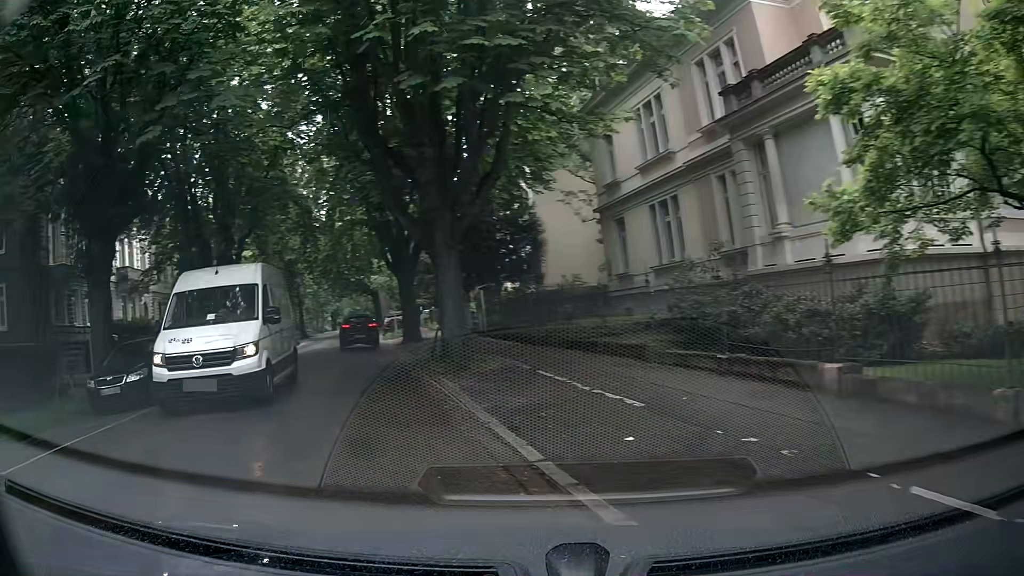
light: Day
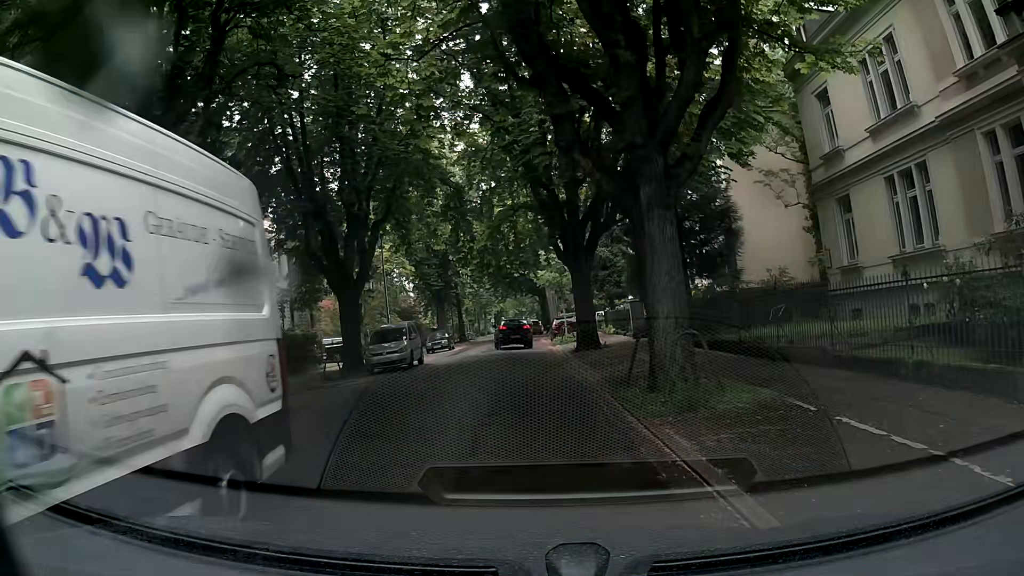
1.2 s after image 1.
(-0.8, +6.3) m; -13°
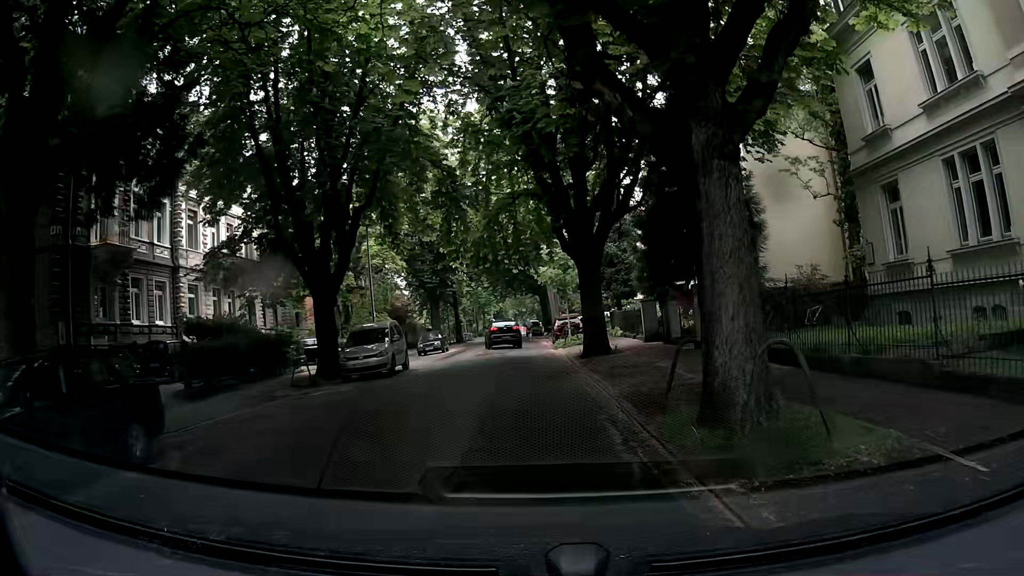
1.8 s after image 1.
(0.0, +3.4) m; -1°
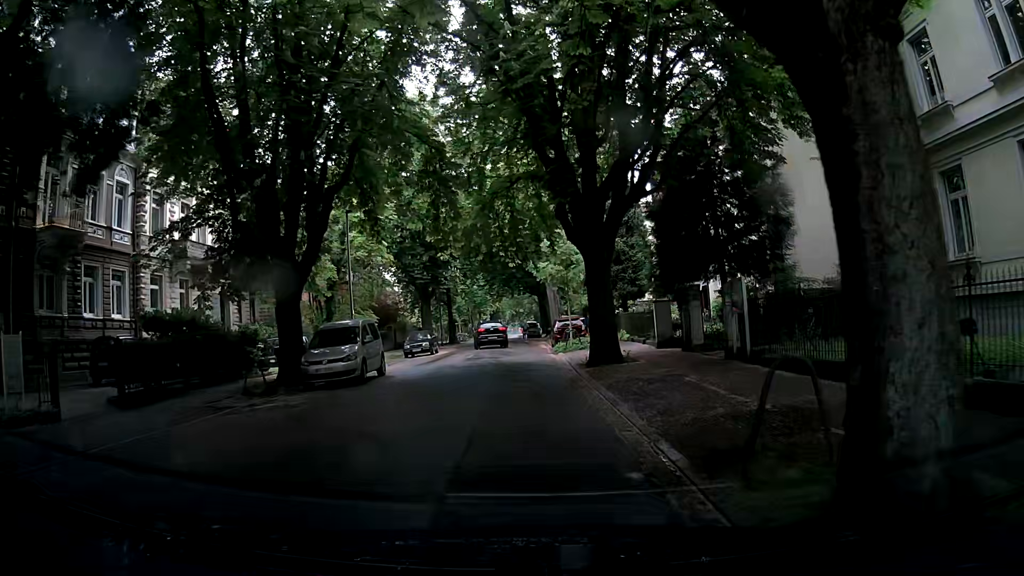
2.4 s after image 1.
(0.0, +3.6) m; -1°
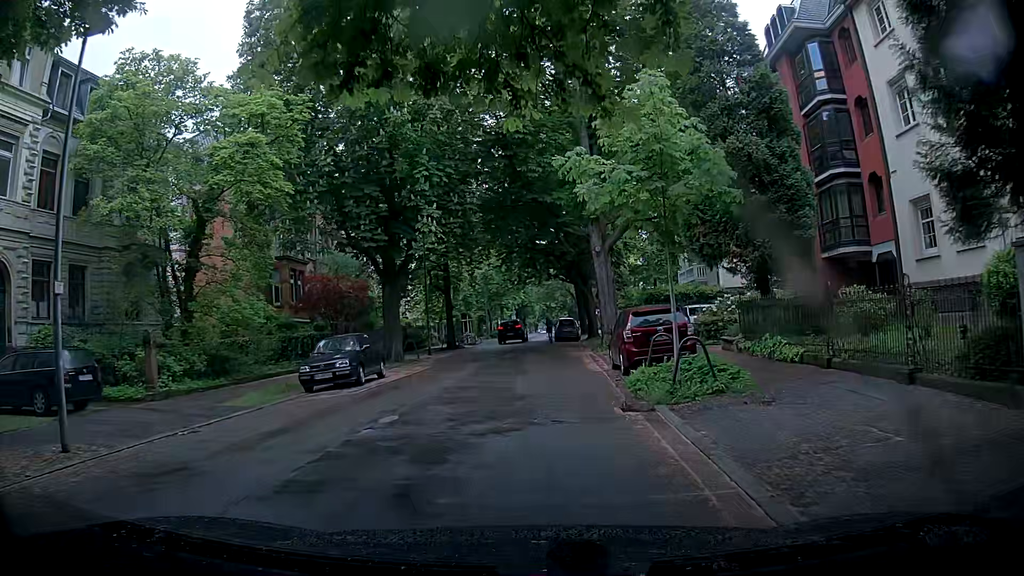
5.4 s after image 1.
(+0.9, +20.4) m; 0°
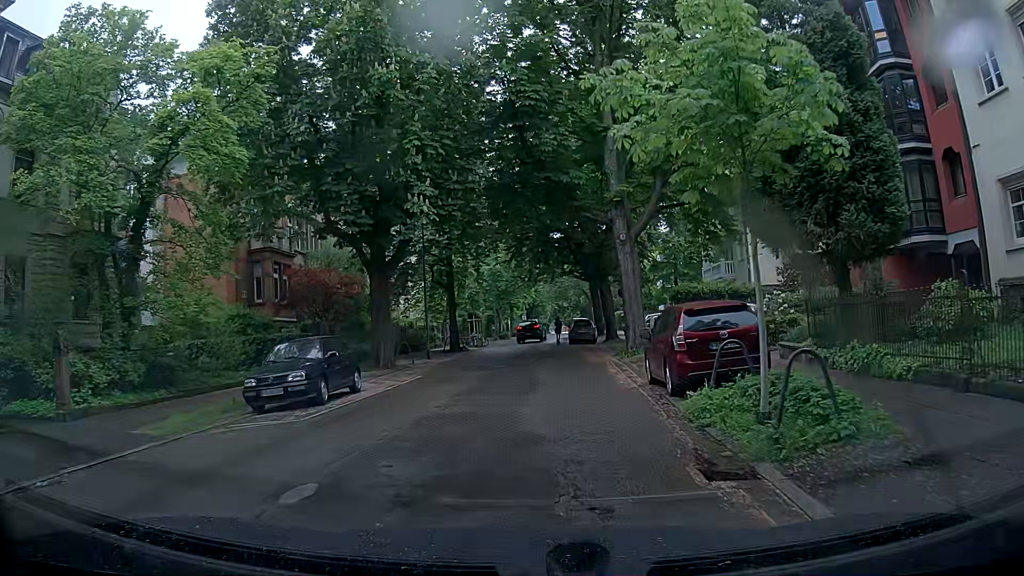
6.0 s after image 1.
(0.0, +4.3) m; +1°
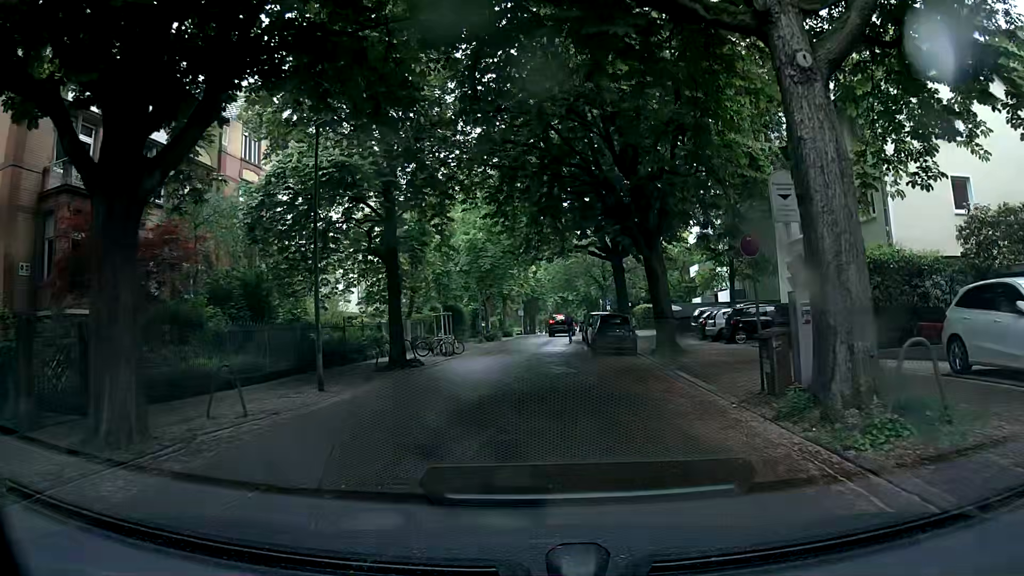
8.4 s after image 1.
(-0.8, +16.9) m; -1°
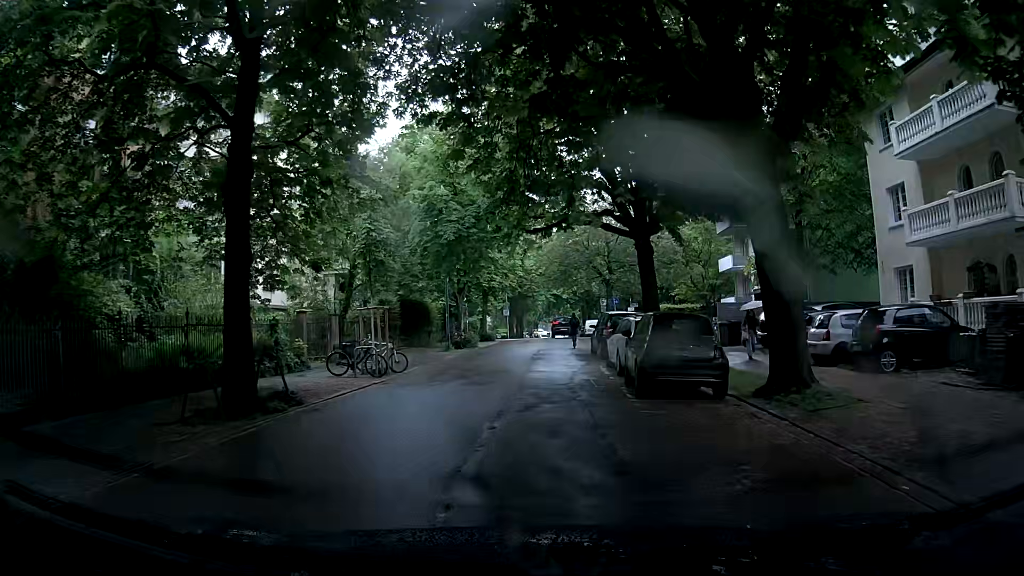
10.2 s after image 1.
(-0.3, +12.5) m; +1°
